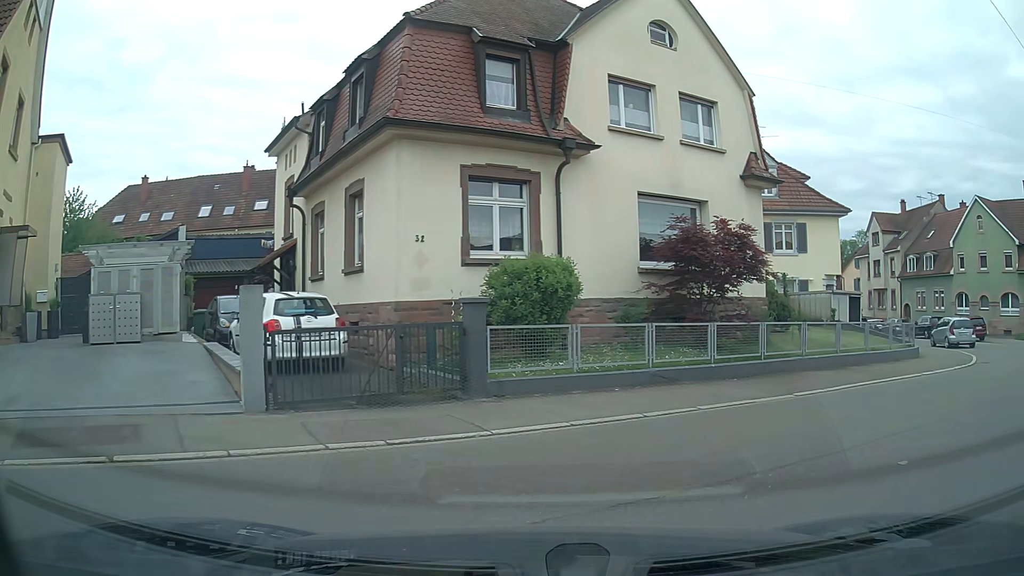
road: residential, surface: asphalt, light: Day
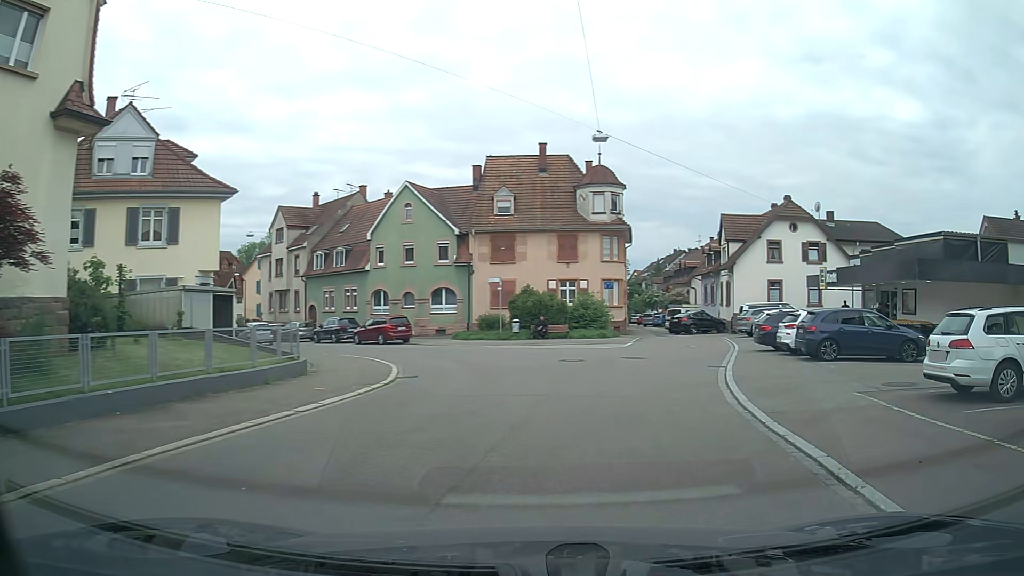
(+3.5, +6.4) m; +51°
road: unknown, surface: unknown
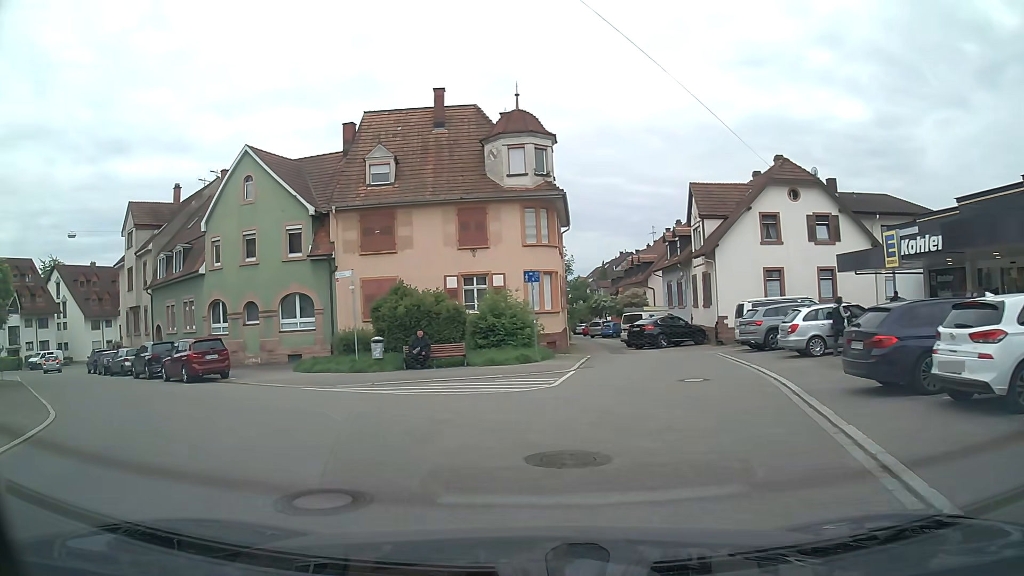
(+1.9, +14.7) m; +4°
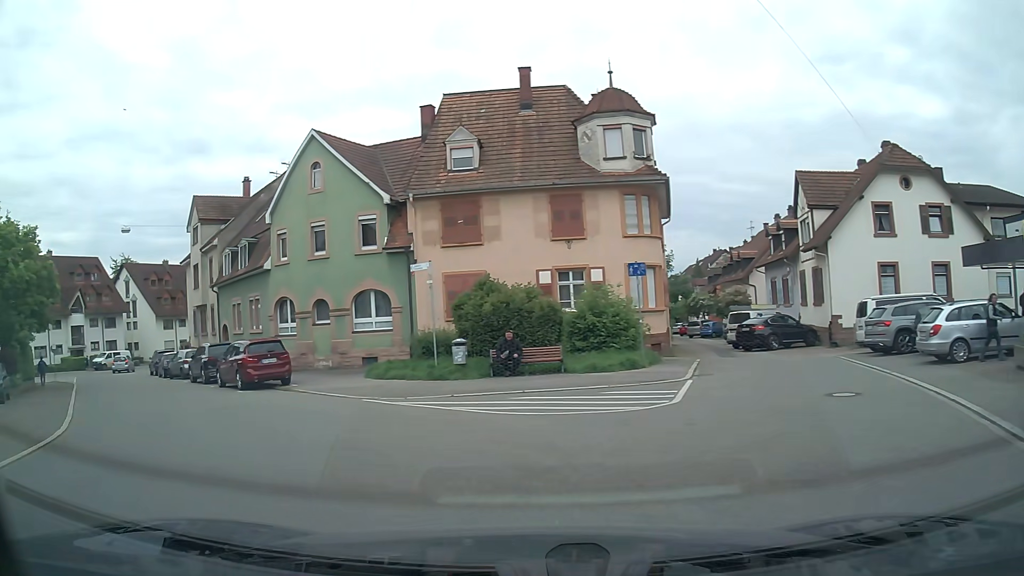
(-0.2, +3.0) m; -7°
